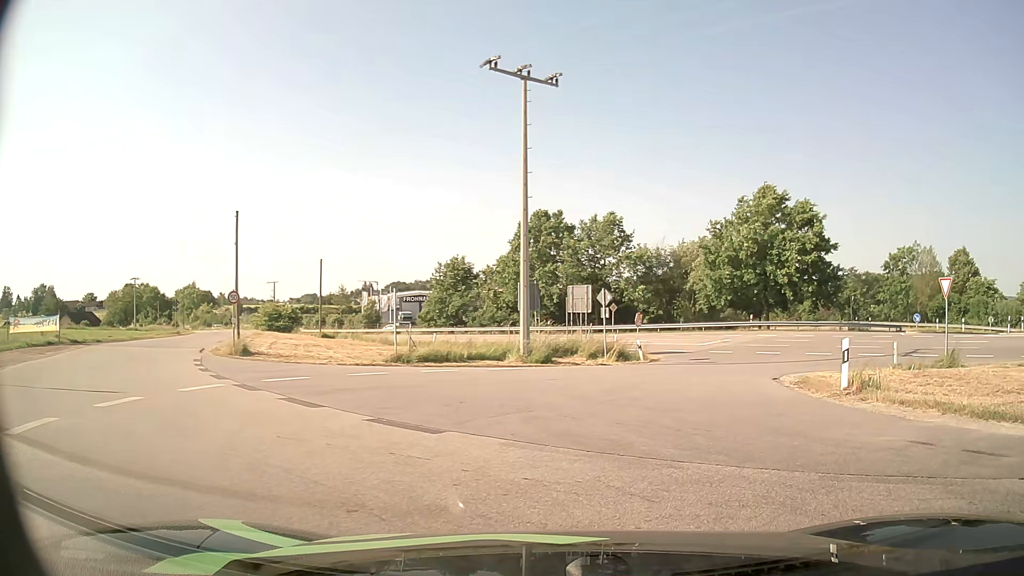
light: Day
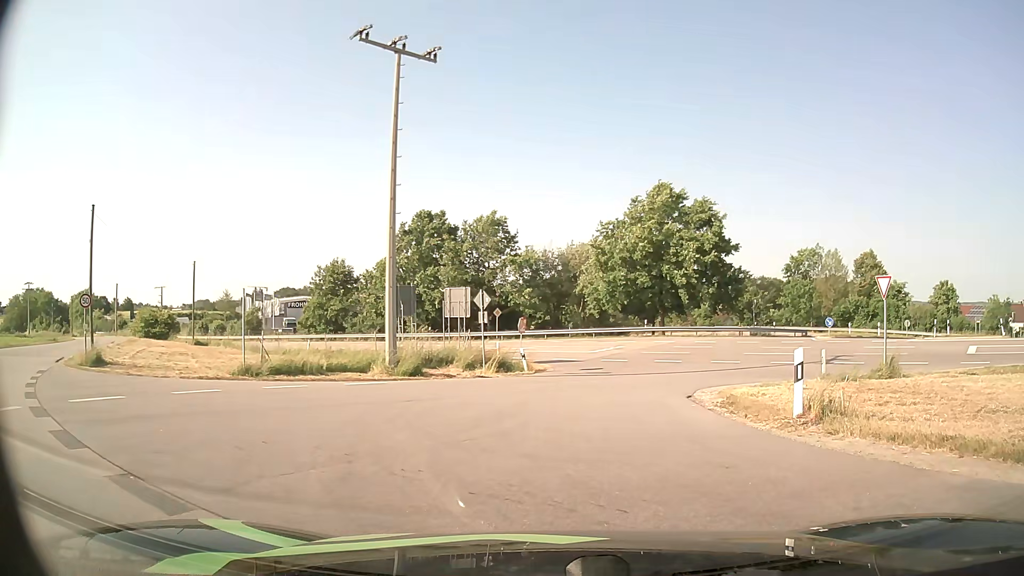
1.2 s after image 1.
(+0.4, +3.5) m; +9°
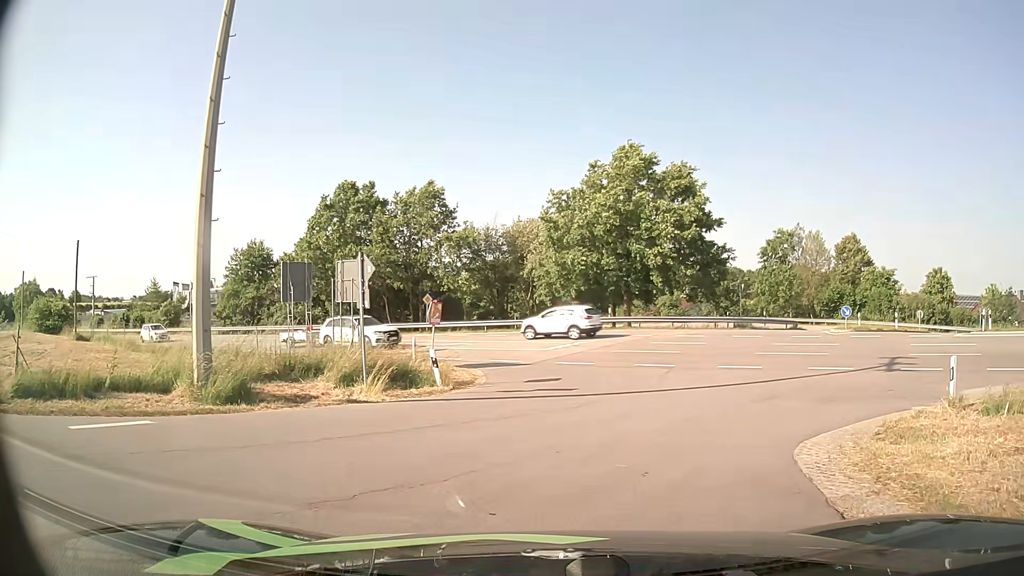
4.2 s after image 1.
(+0.5, +10.2) m; +5°
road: unclassified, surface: asphalt
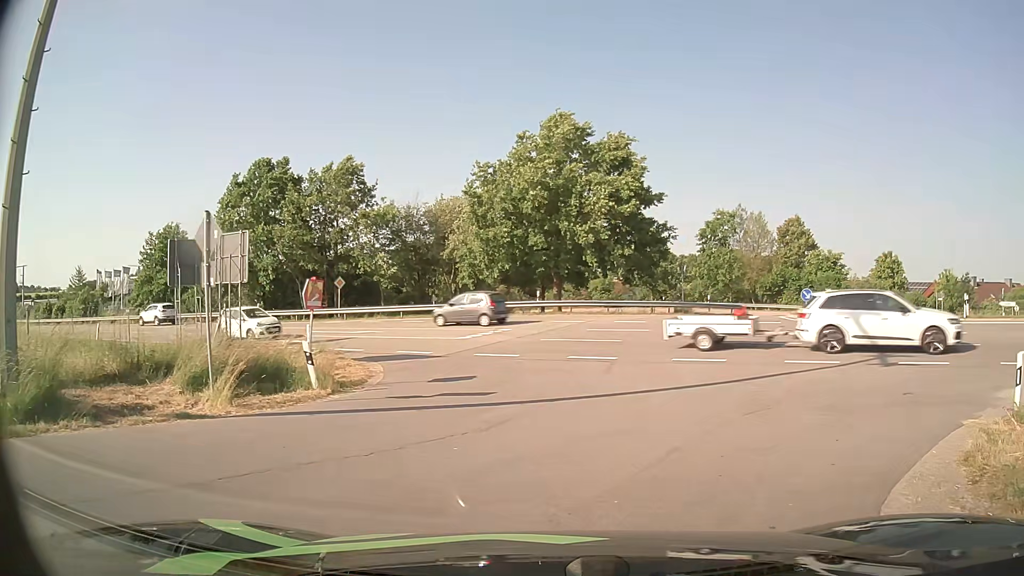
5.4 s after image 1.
(+0.2, +4.1) m; +6°
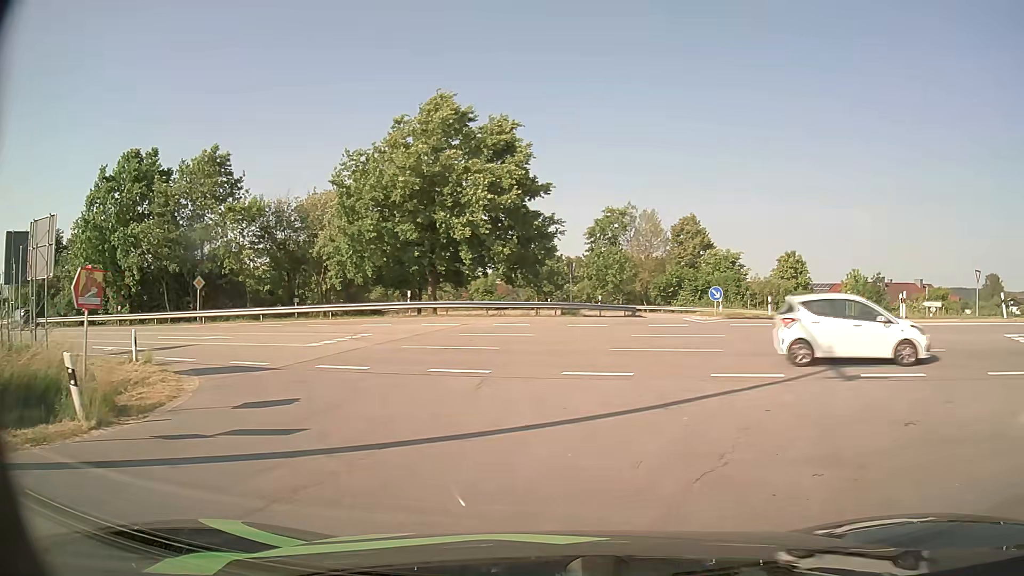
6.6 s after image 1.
(+0.3, +4.1) m; +9°
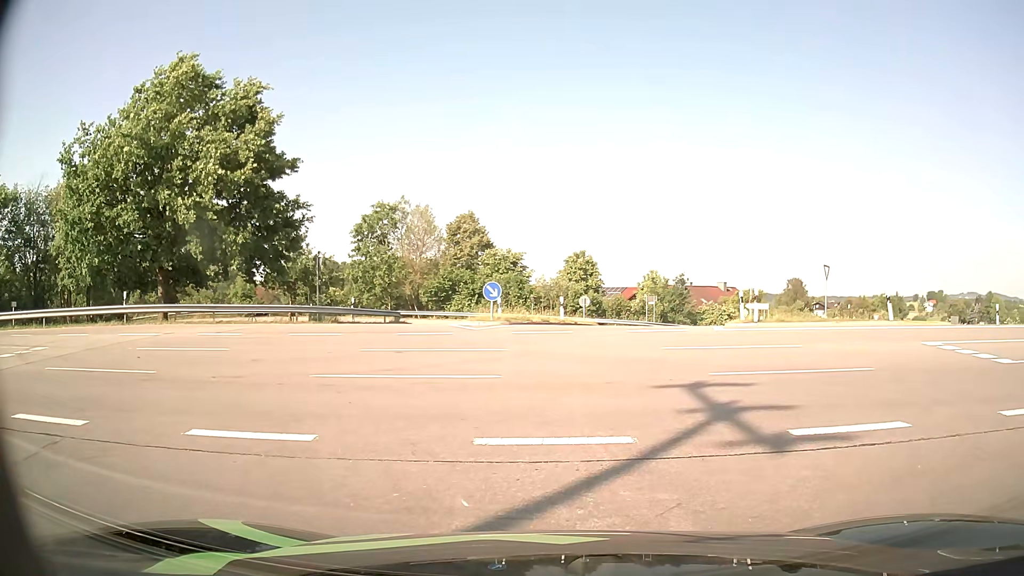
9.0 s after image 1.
(+1.3, +6.7) m; +21°
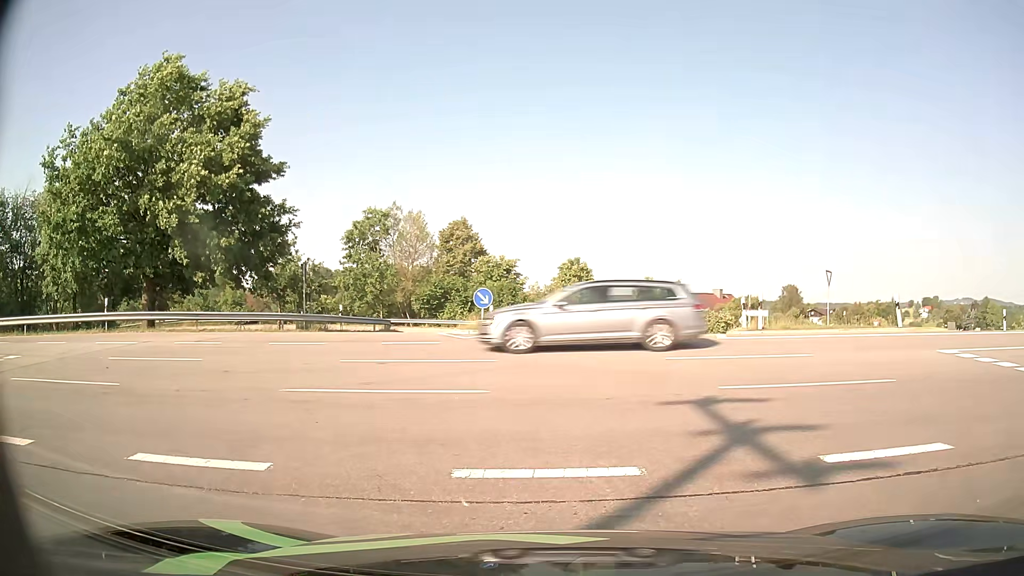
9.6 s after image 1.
(0.0, +0.9) m; 0°
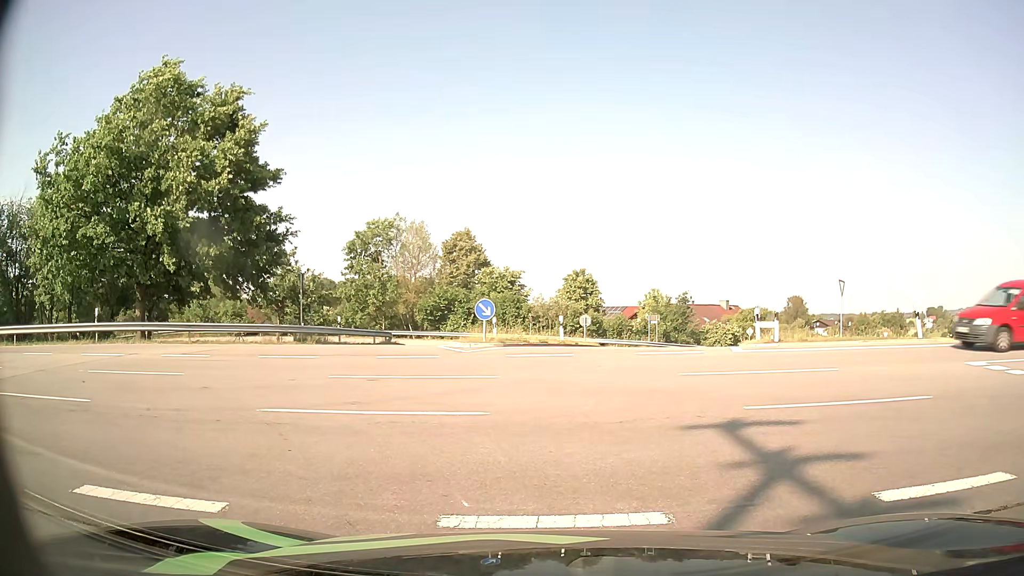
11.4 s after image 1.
(0.0, +0.9) m; 0°
(-4, +9) (-13, +13) (-23, +15) (-33, +15) (-43, +14) (-53, +14) (-63, +13) (-73, +13) (-83, +12) (-93, +12) m
